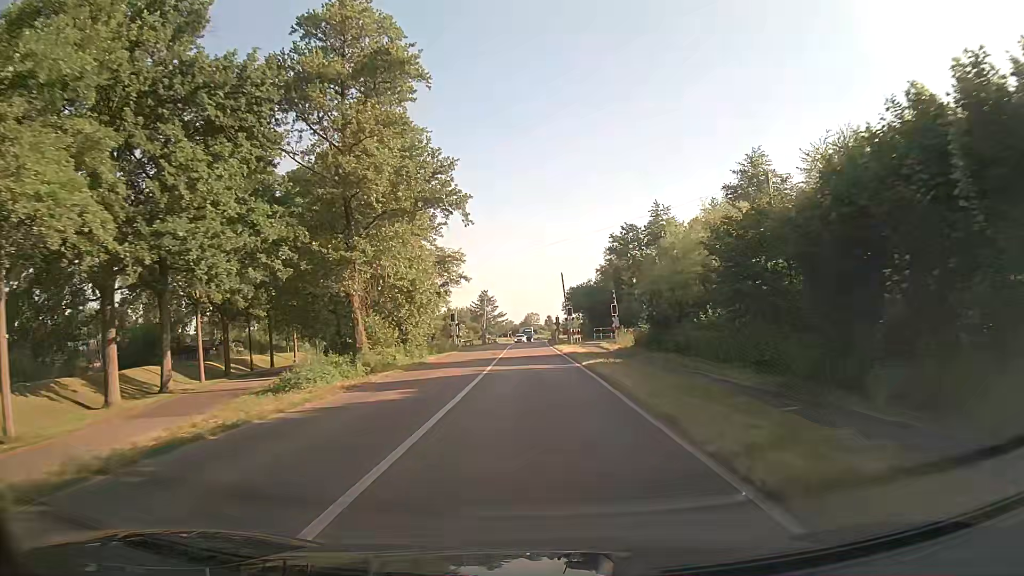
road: secondary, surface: asphalt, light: Day
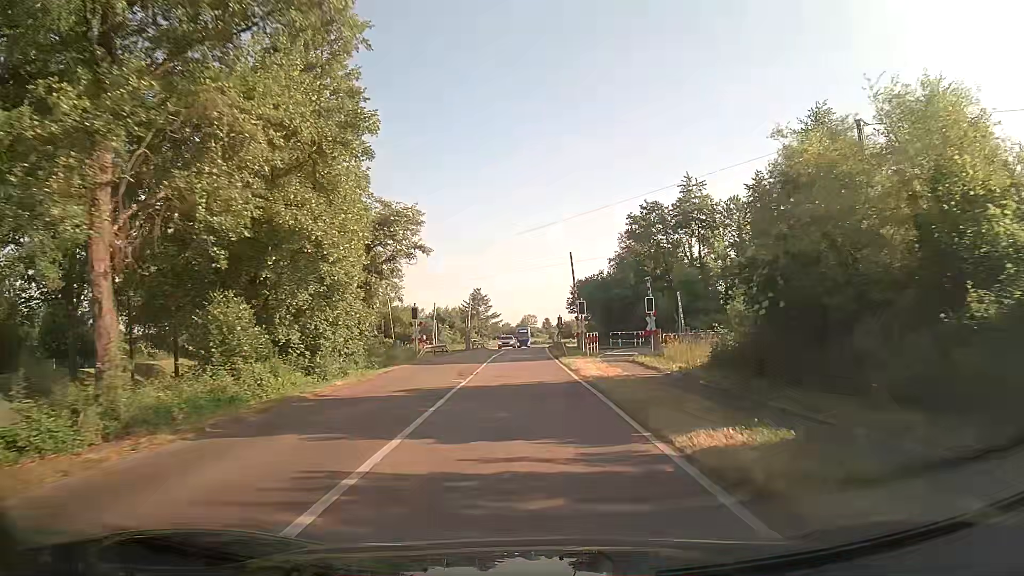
(-0.1, +16.5) m; 0°
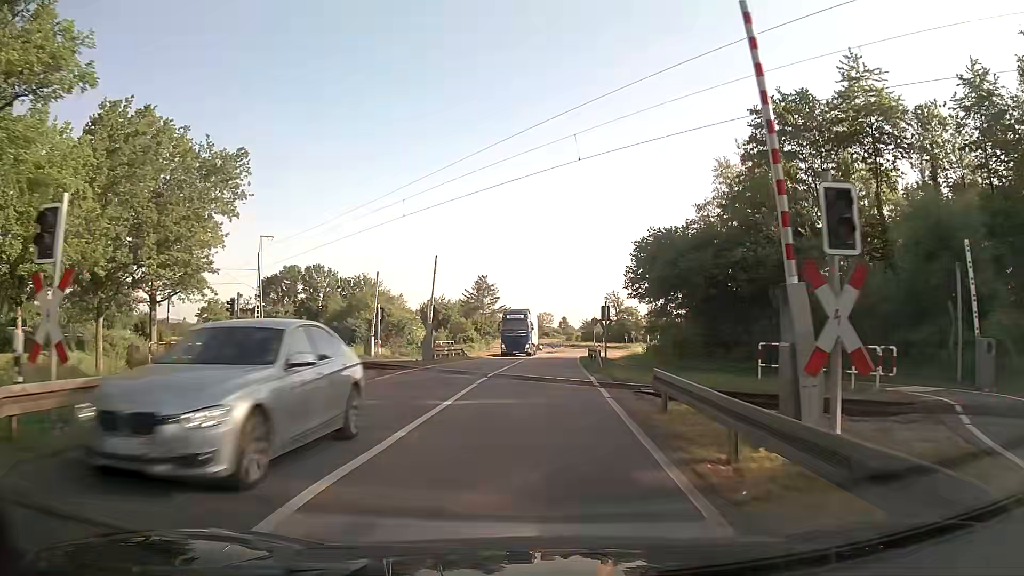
(-0.4, +31.5) m; -1°
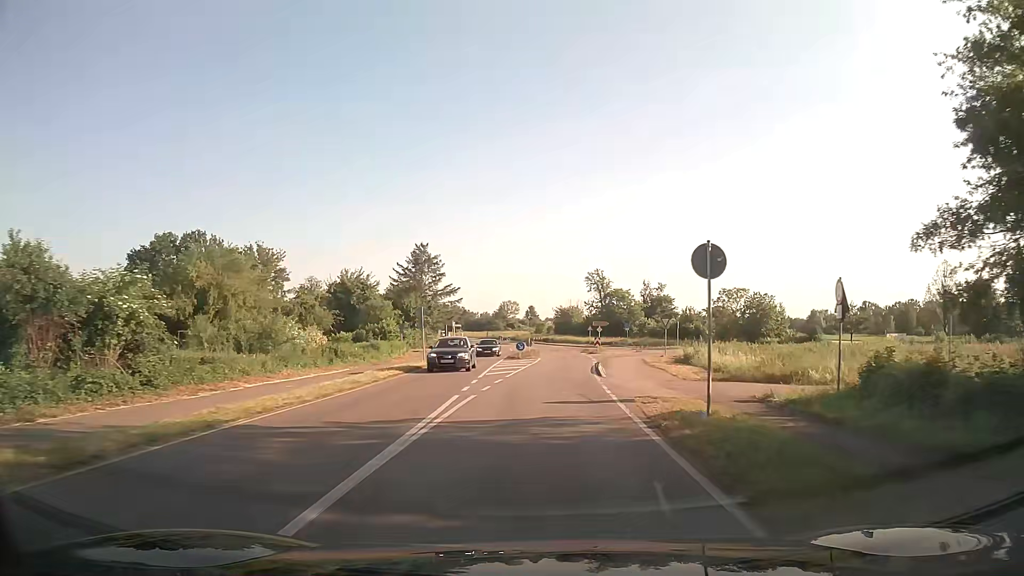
(+1.0, +38.7) m; +3°
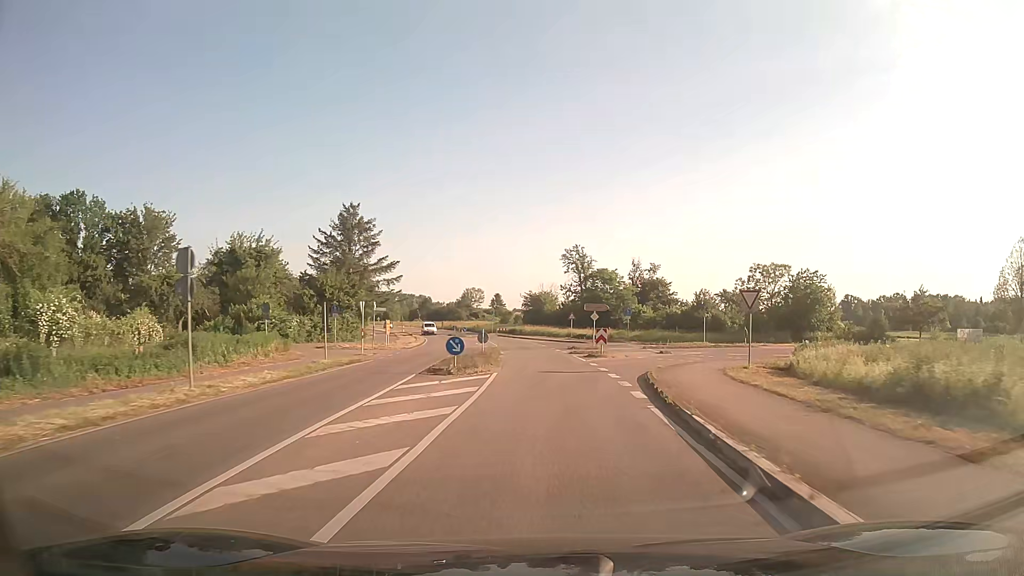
(+0.5, +24.4) m; +3°
(0, +10) (0, +20) (0, +30) (0, +40) (-1, +50) (-2, +60) (-3, +70) (-5, +80) (-8, +89) (-11, +99) m
